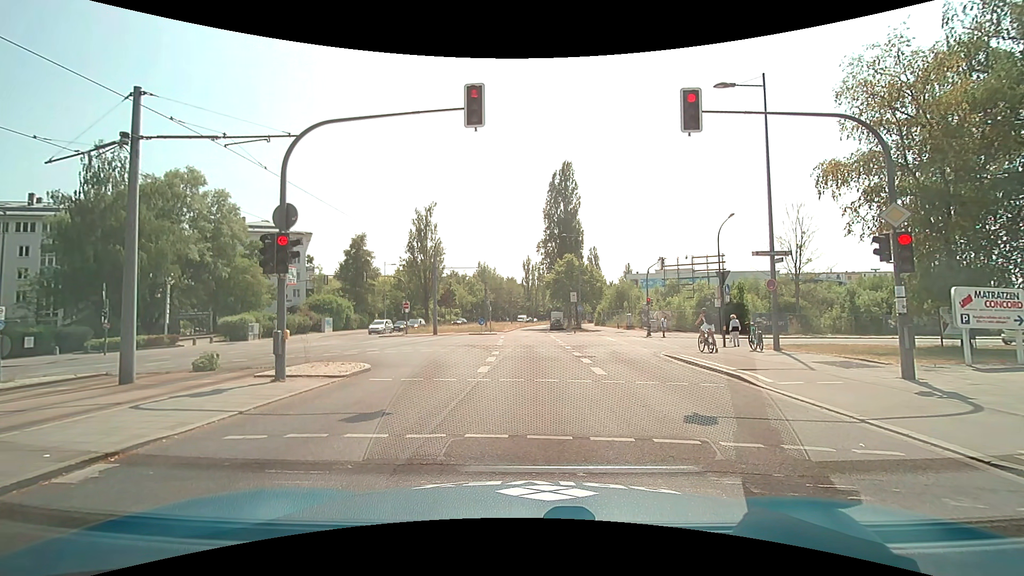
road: secondary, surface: asphalt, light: Day
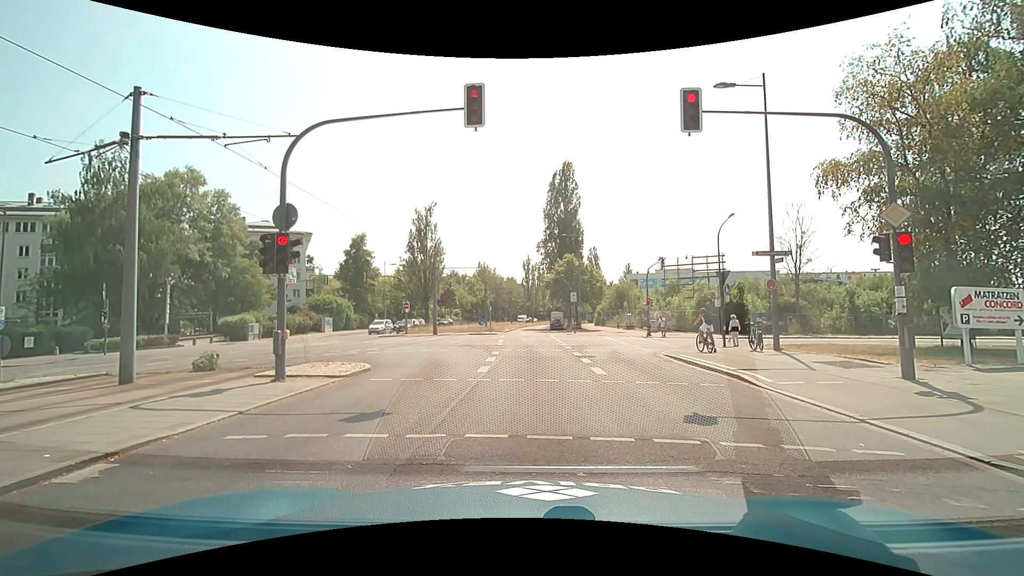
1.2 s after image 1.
(0.0, 0.0) m; 0°
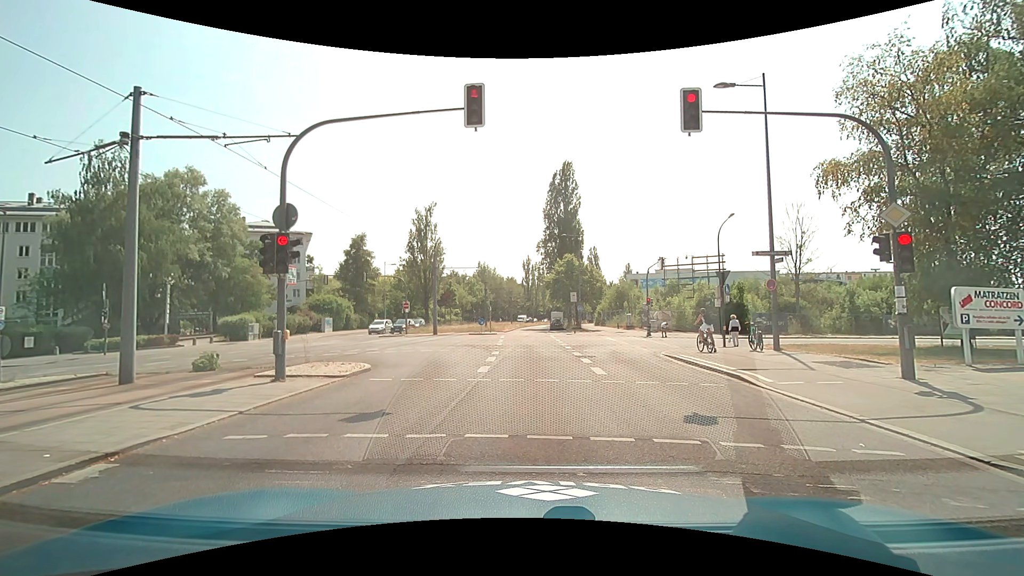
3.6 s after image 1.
(0.0, 0.0) m; 0°
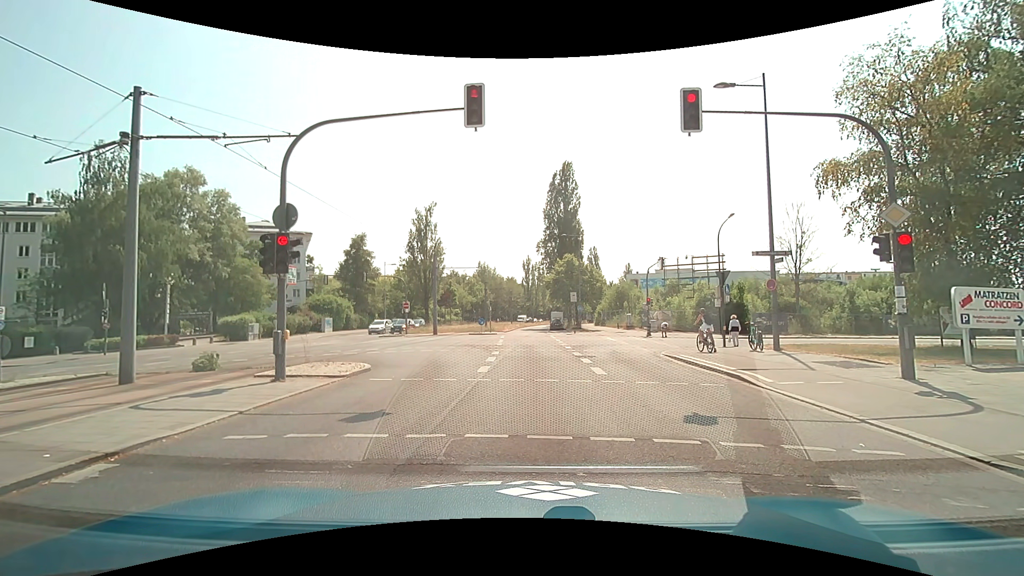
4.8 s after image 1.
(0.0, 0.0) m; 0°
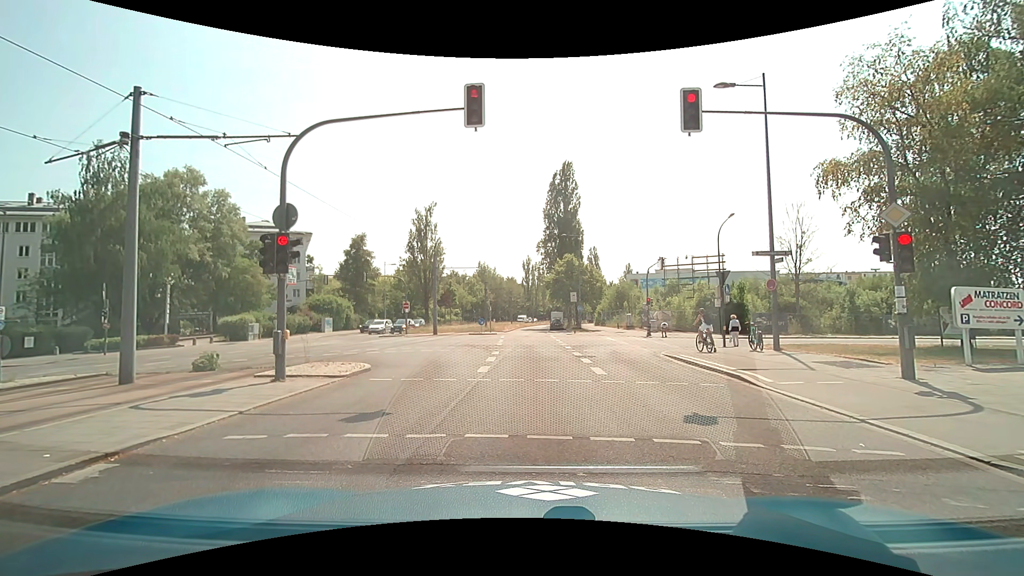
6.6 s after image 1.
(0.0, 0.0) m; 0°
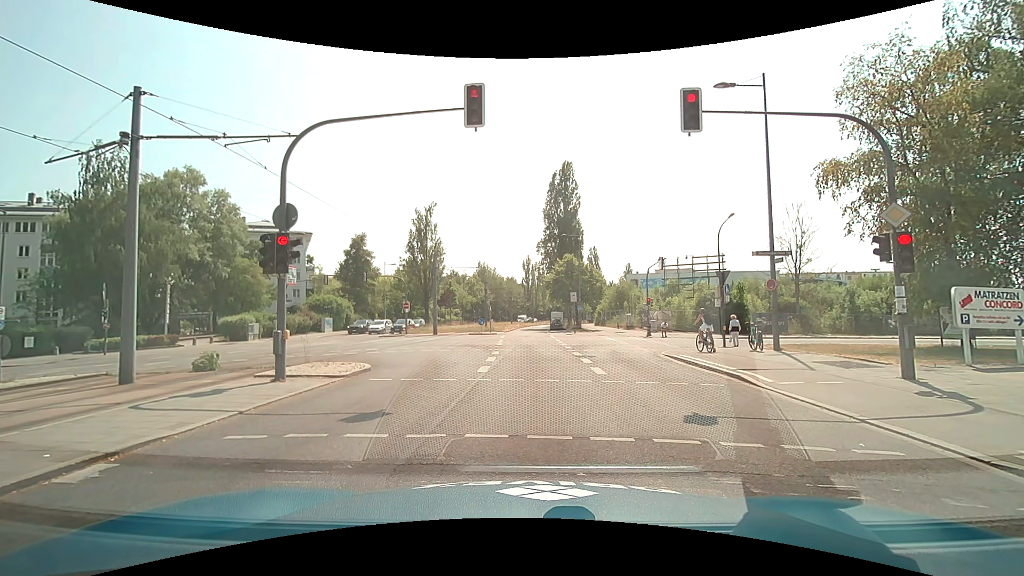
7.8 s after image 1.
(0.0, 0.0) m; 0°
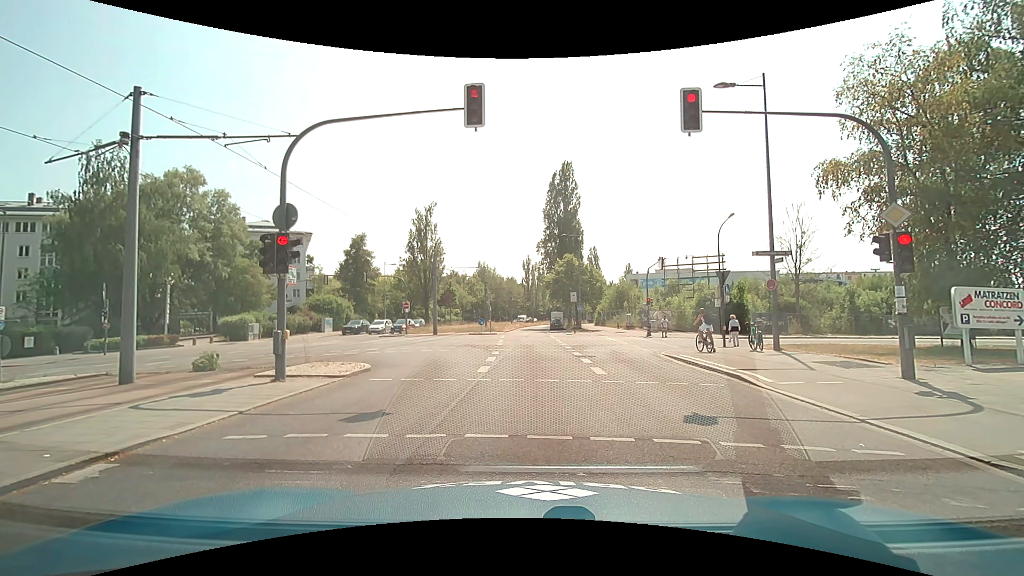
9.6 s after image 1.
(0.0, 0.0) m; 0°
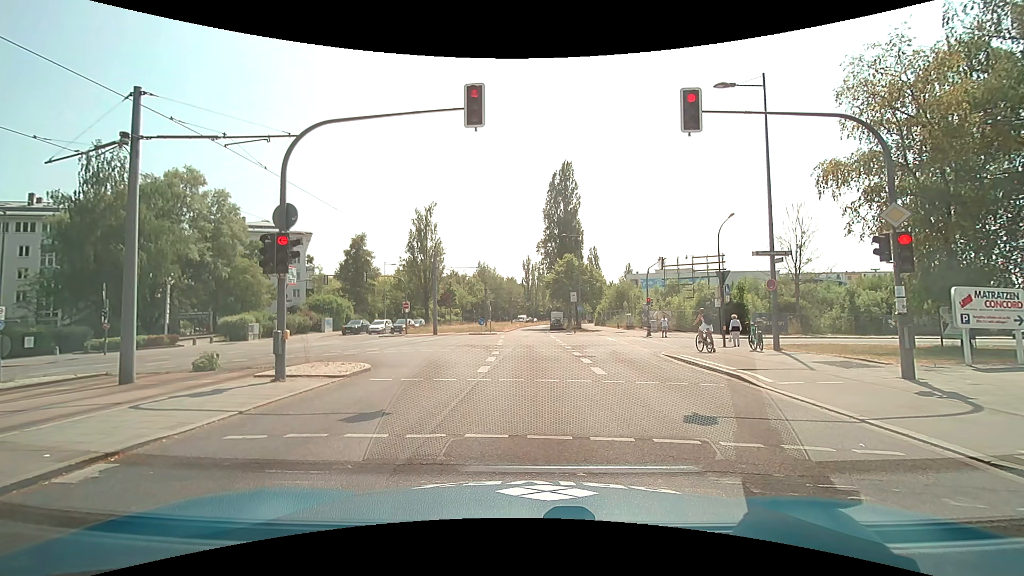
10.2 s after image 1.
(0.0, 0.0) m; 0°
(0, +10) (+1, +20) (+1, +30) (+1, +40) (+1, +50) (+2, +60) (+2, +70) (+3, +80) (+4, +90) (+5, +100) m
